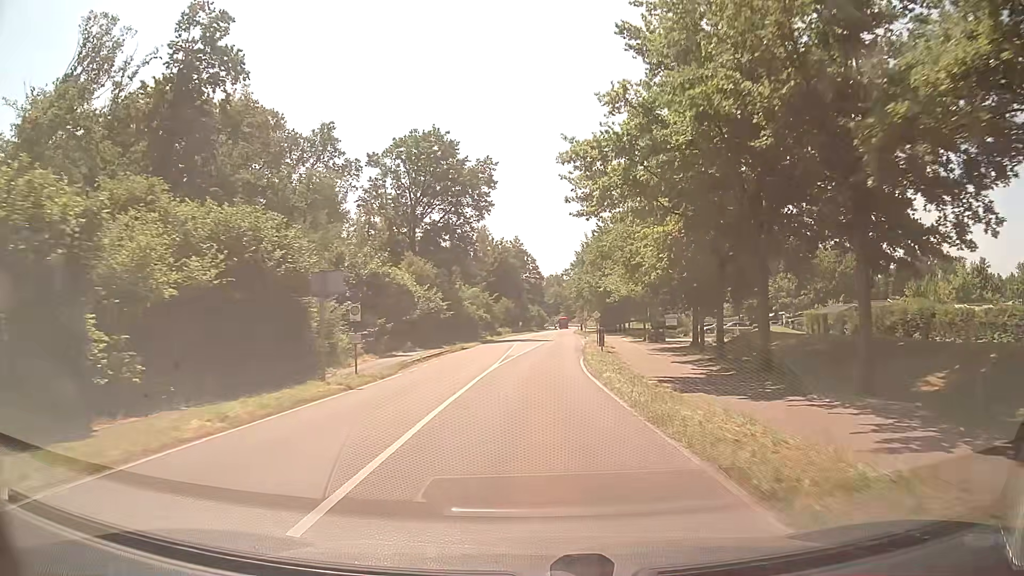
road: secondary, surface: asphalt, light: Day
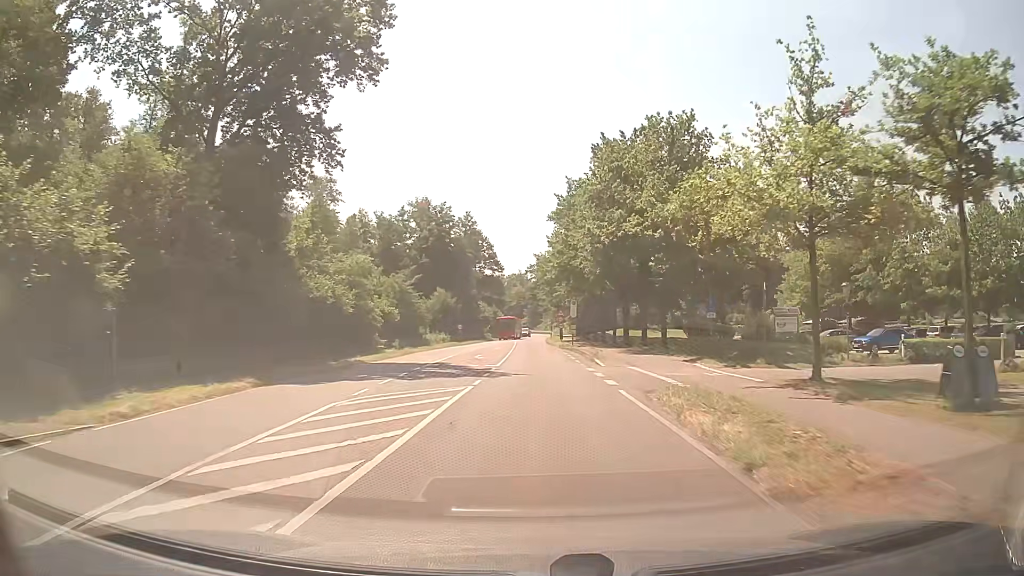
(+1.7, +44.8) m; +3°
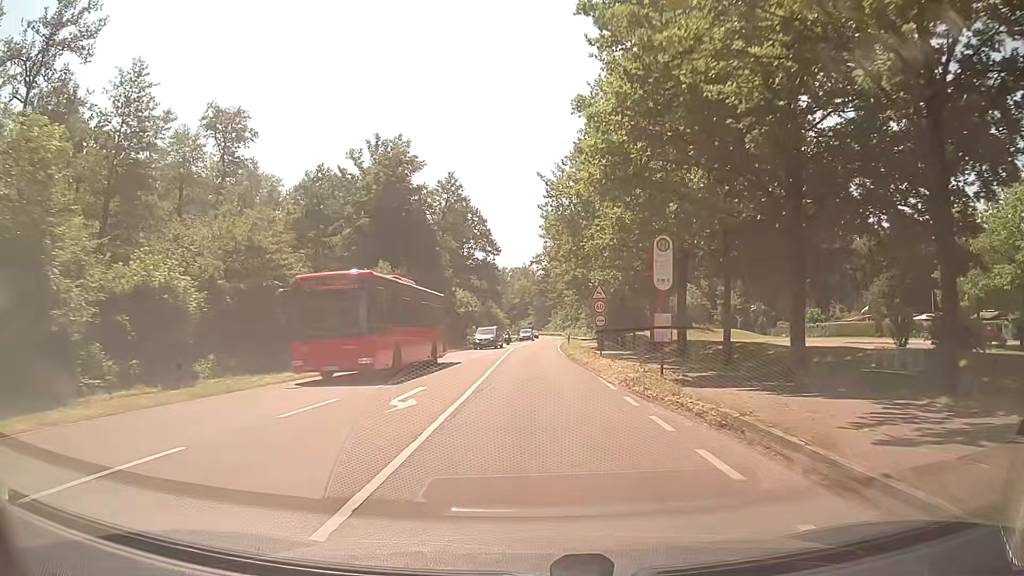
(0.0, +35.3) m; 0°
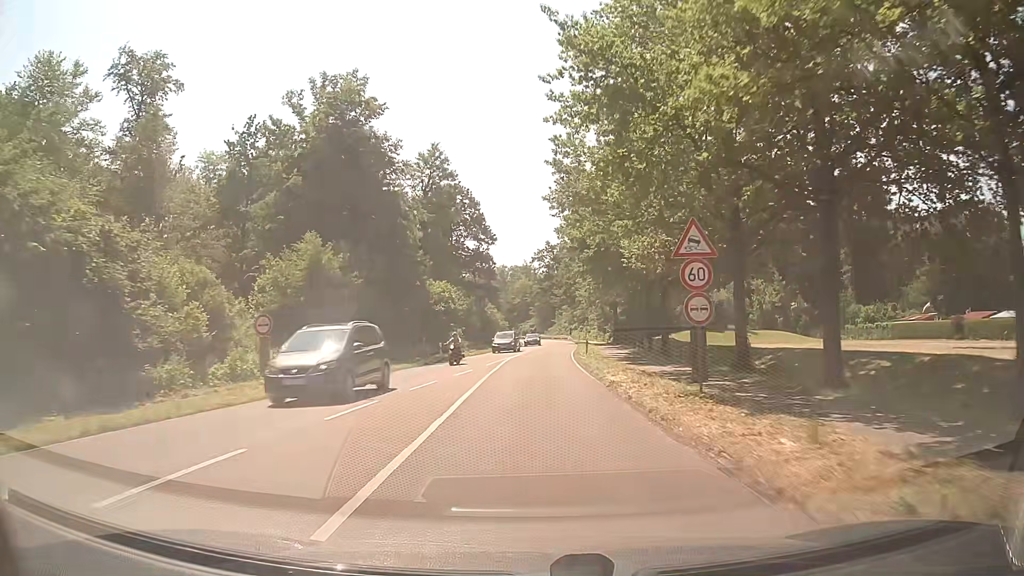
(0.0, +17.6) m; 0°
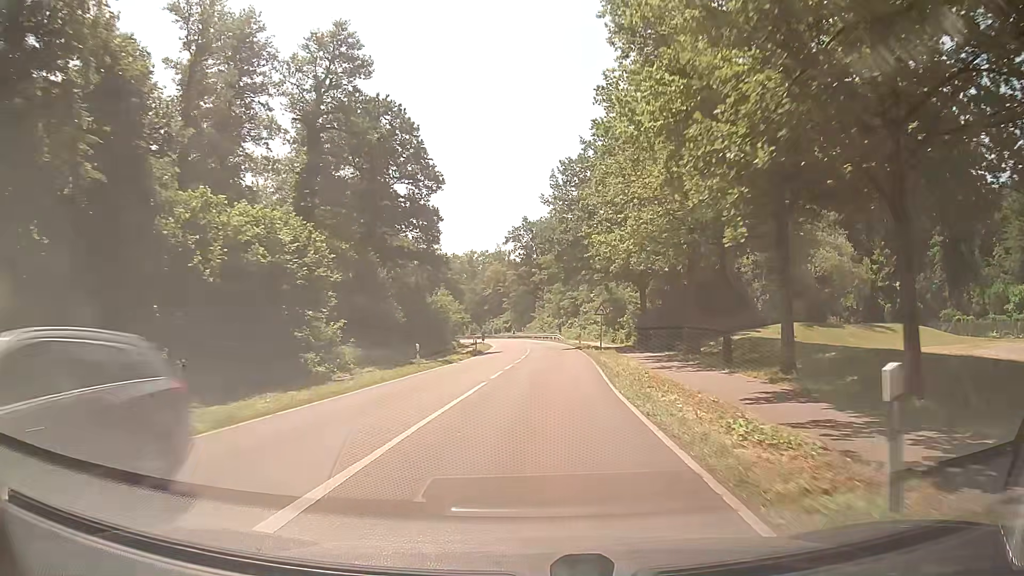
(+0.5, +34.9) m; +2°
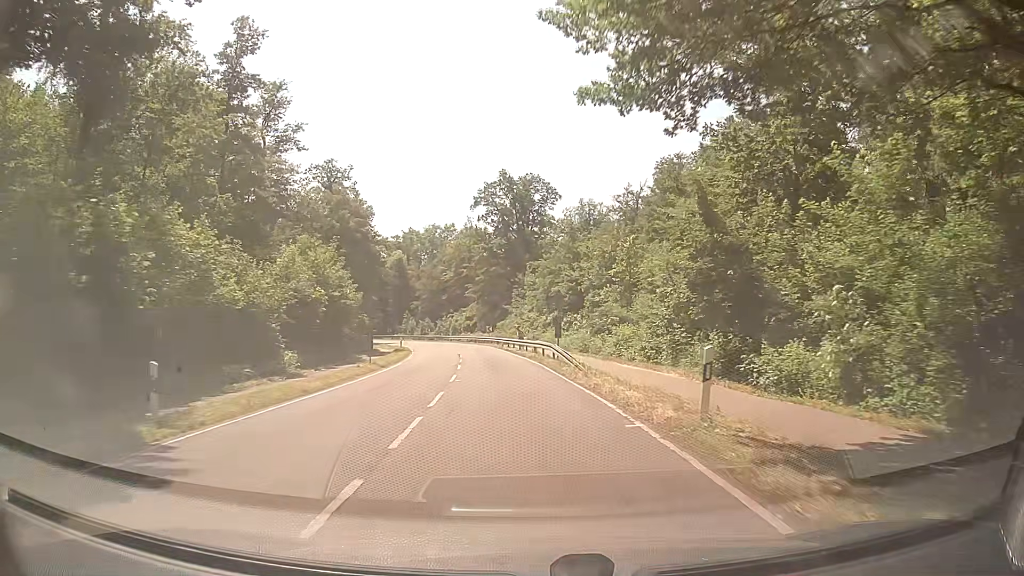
(+1.1, +43.5) m; +1°
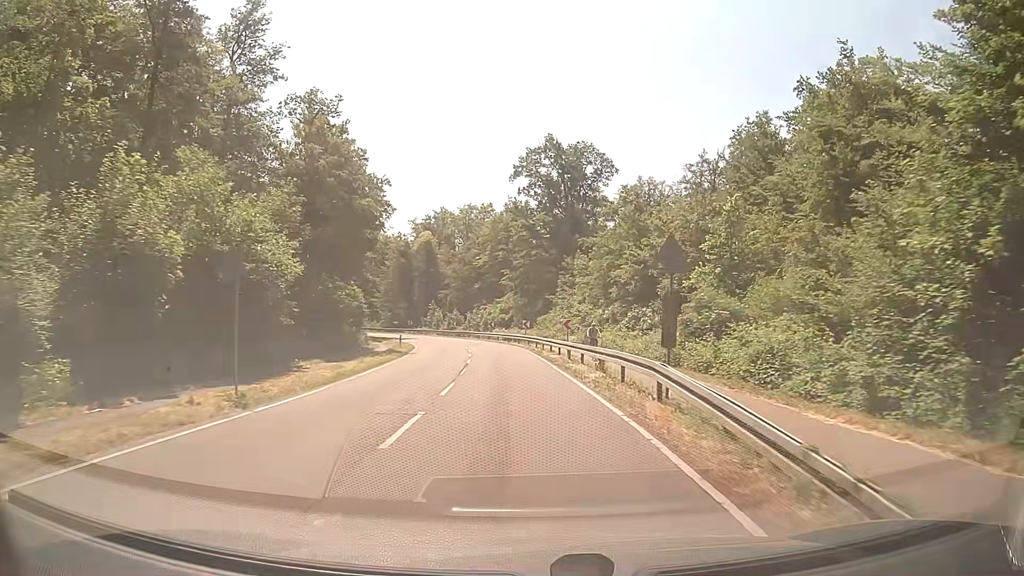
(-0.5, +17.4) m; -3°
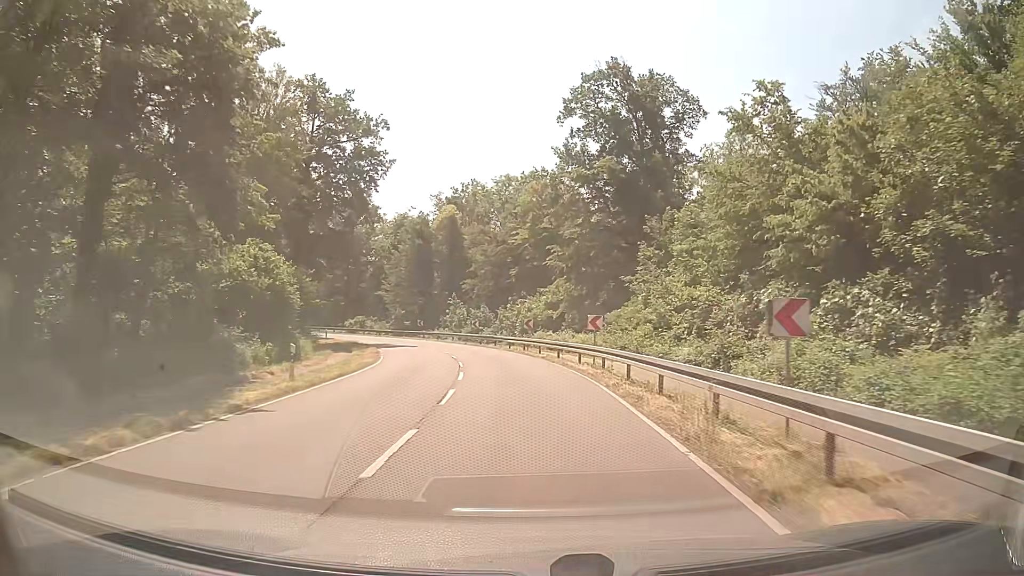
(-1.1, +26.2) m; -4°
(0, +10) (0, +20) (-1, +30) (-3, +40) (-6, +49) (-10, +59) (-14, +67) (-20, +75) (-27, +83) (-35, +89) m
